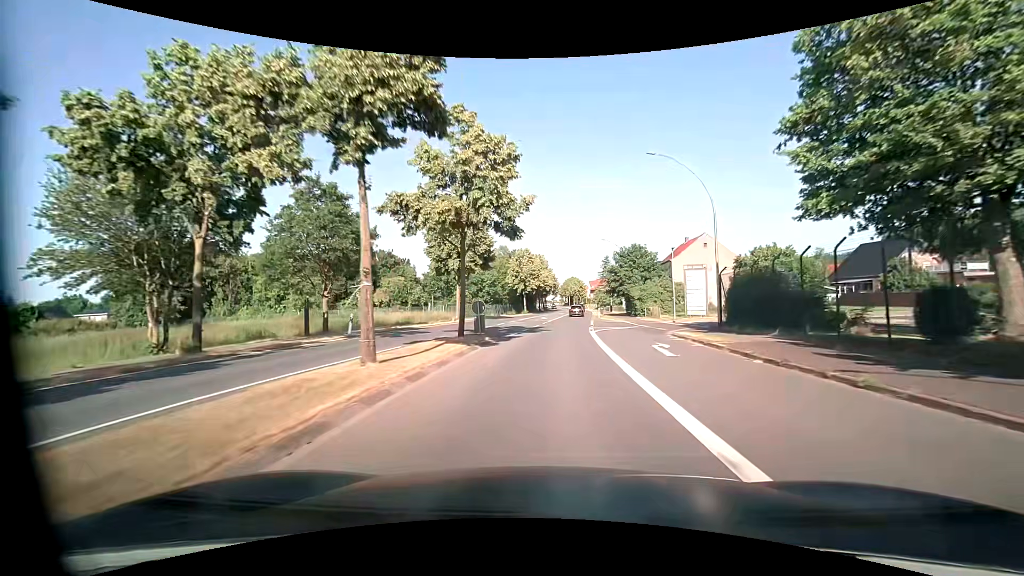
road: primary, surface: asphalt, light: Day
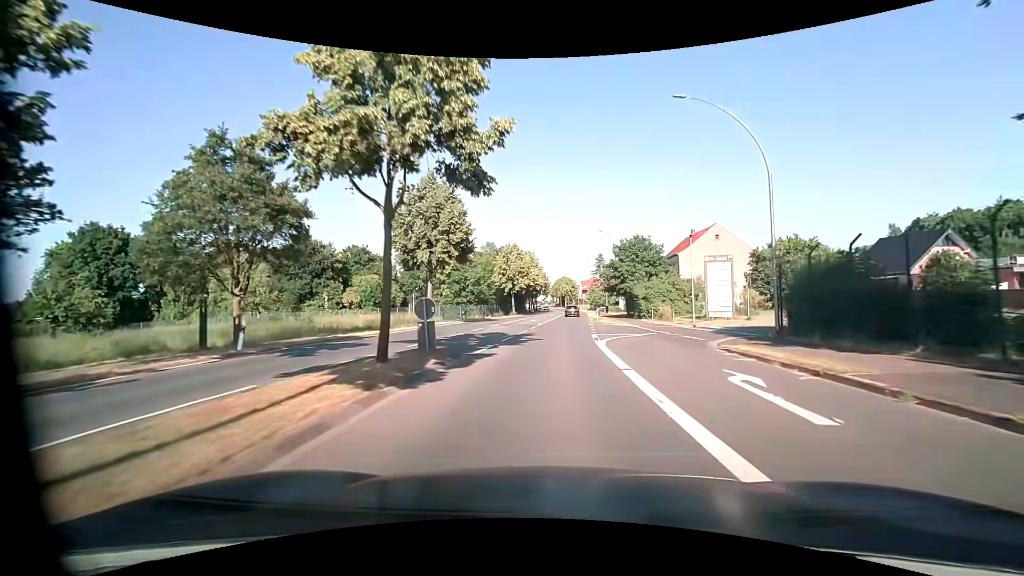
(+0.1, +8.1) m; +1°
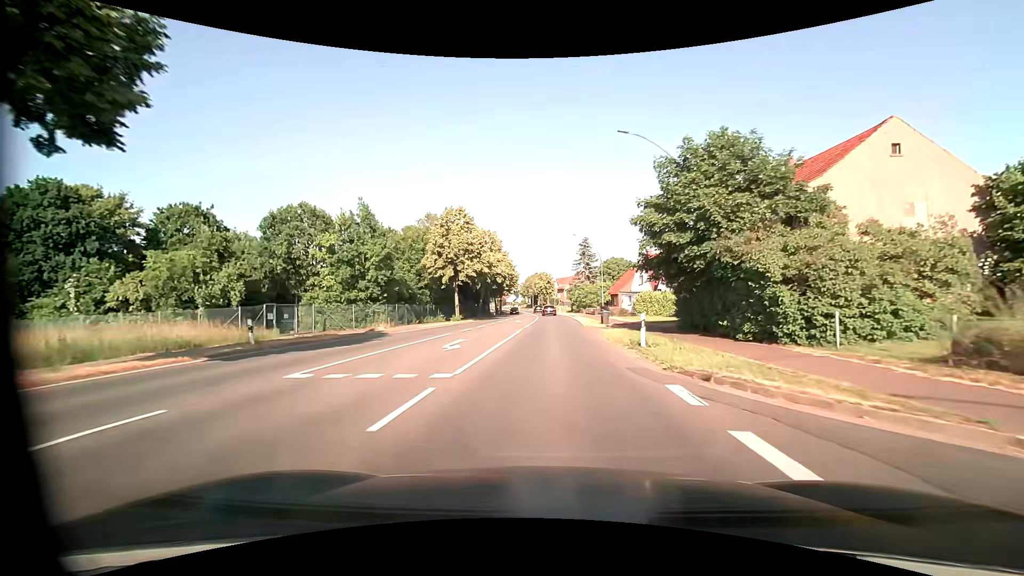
(+0.8, +32.3) m; +3°
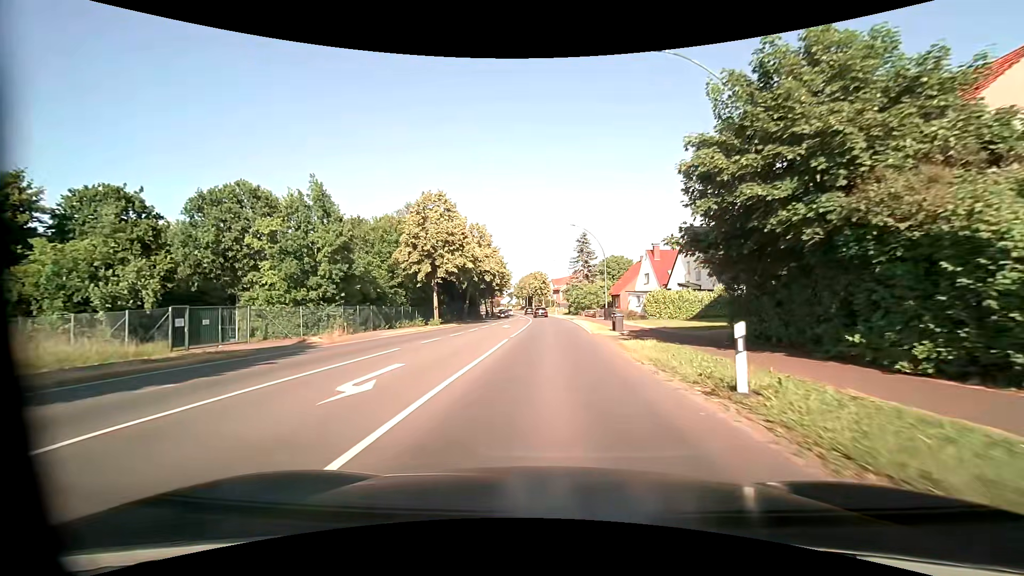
(0.0, +8.1) m; 0°
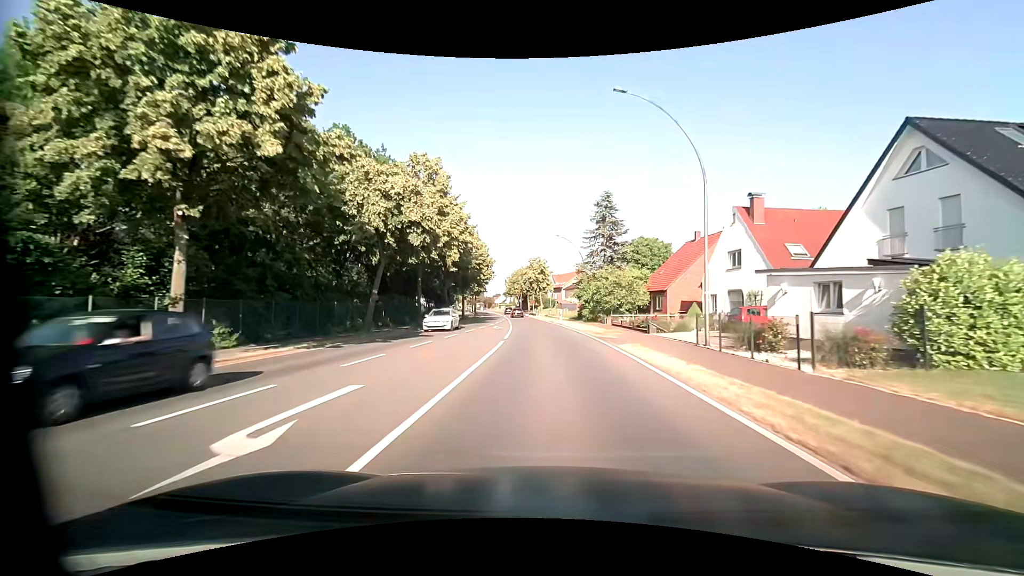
(+0.2, +32.2) m; 0°
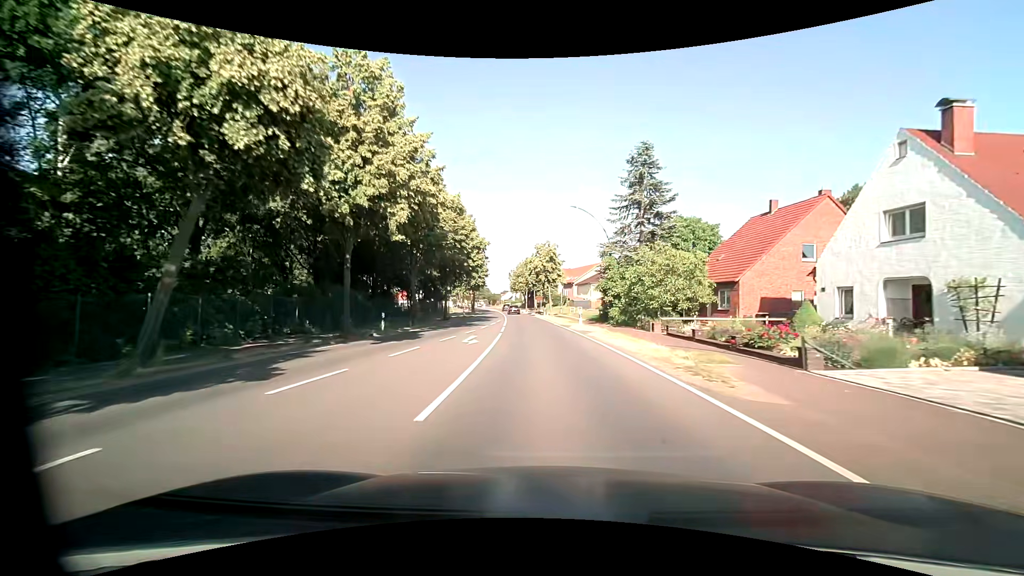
(-0.1, +16.1) m; -1°
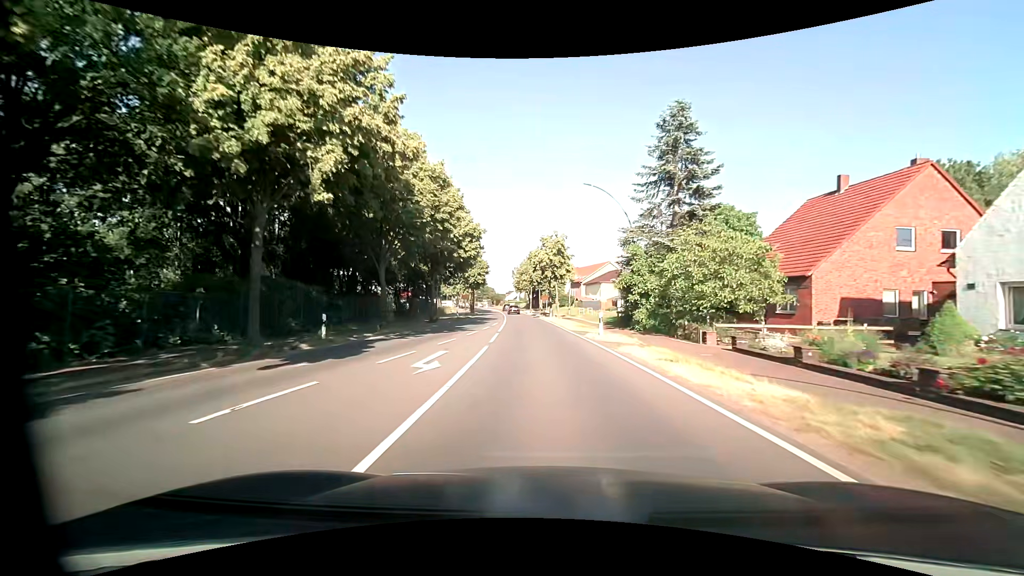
(0.0, +8.1) m; -1°
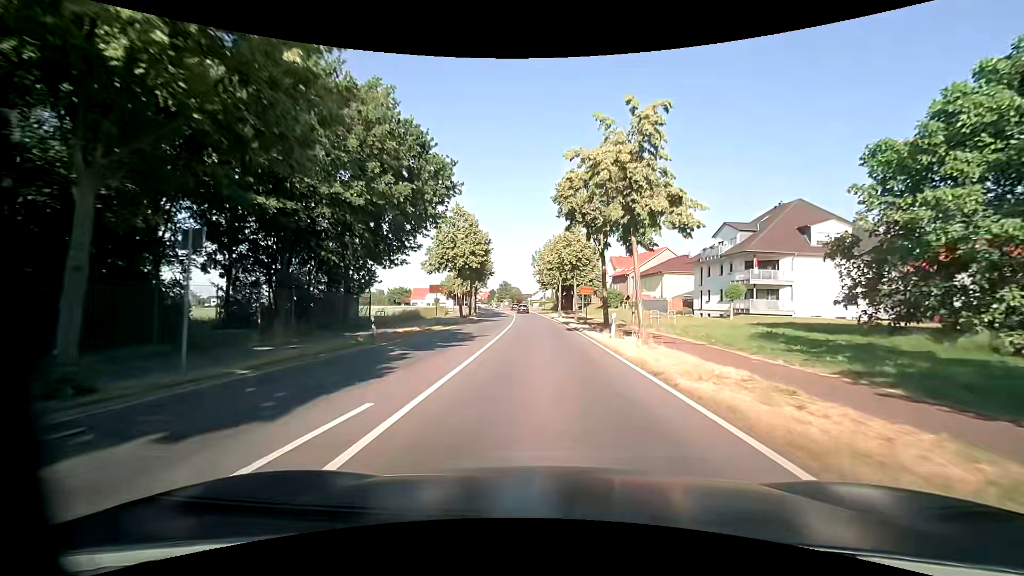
(-1.0, +32.3) m; -4°
